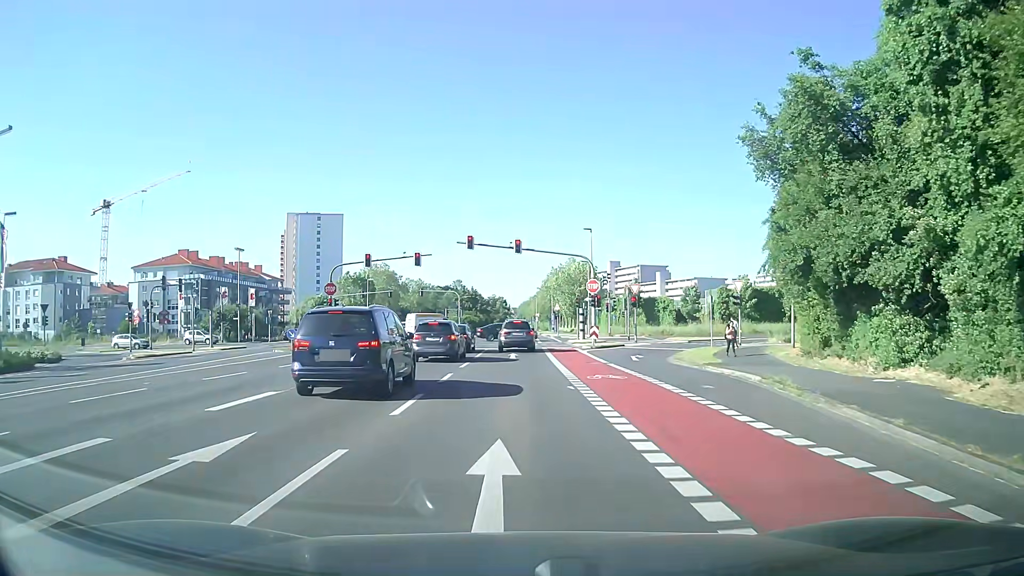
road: secondary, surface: asphalt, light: Day
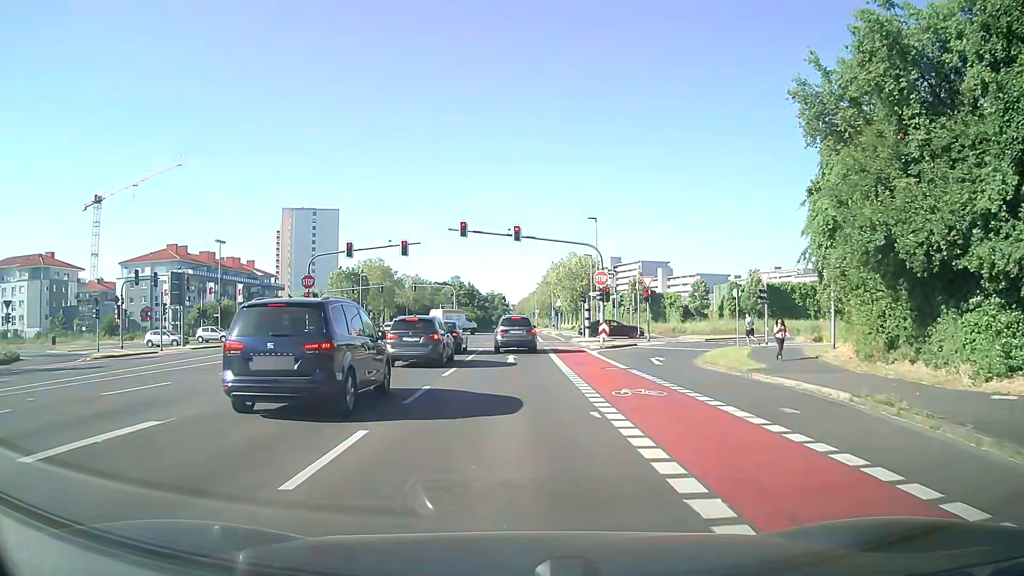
(0.0, +4.8) m; +1°
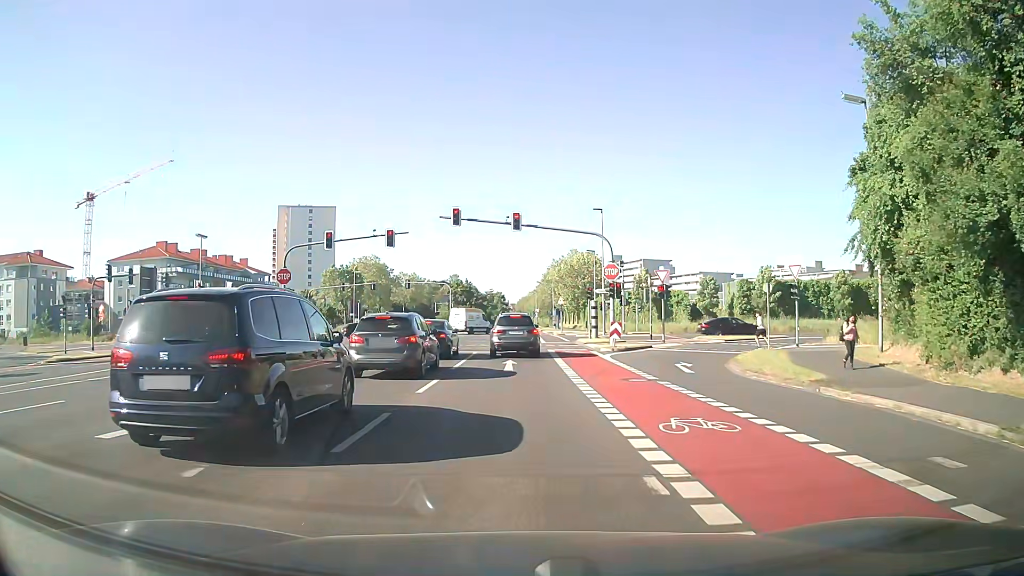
(0.0, +4.3) m; -1°
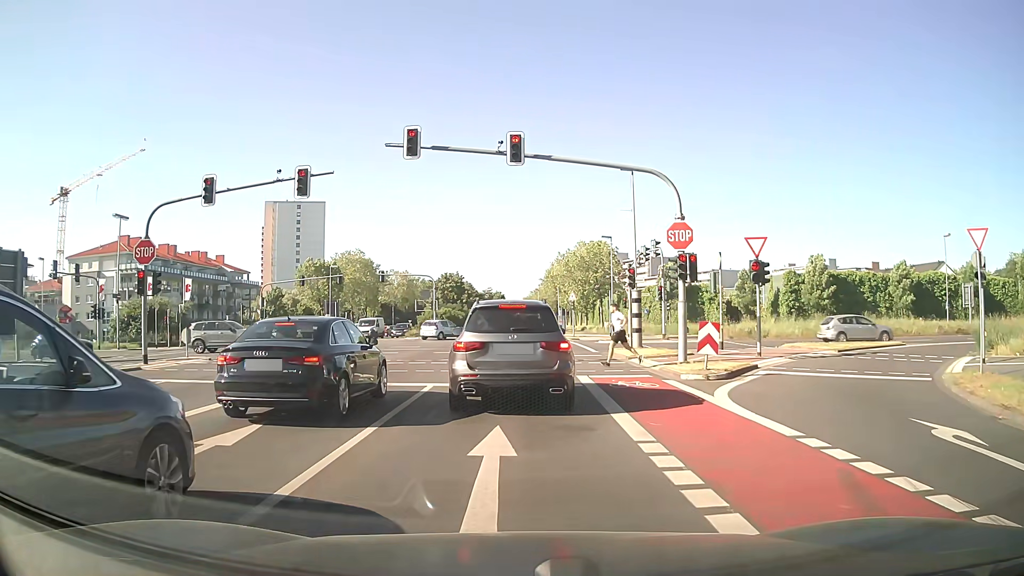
(+0.1, +14.6) m; +1°
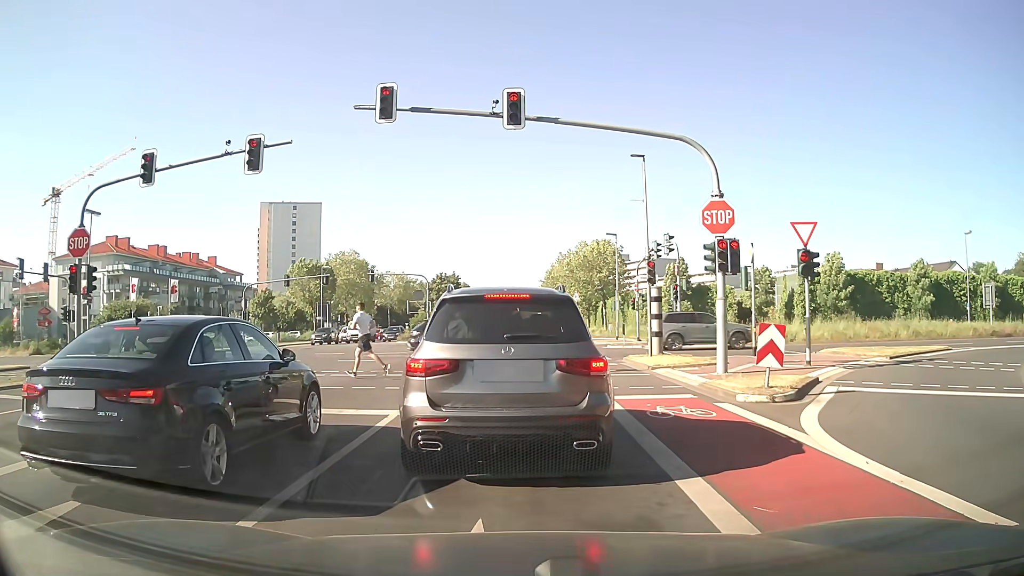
(0.0, +3.9) m; -1°
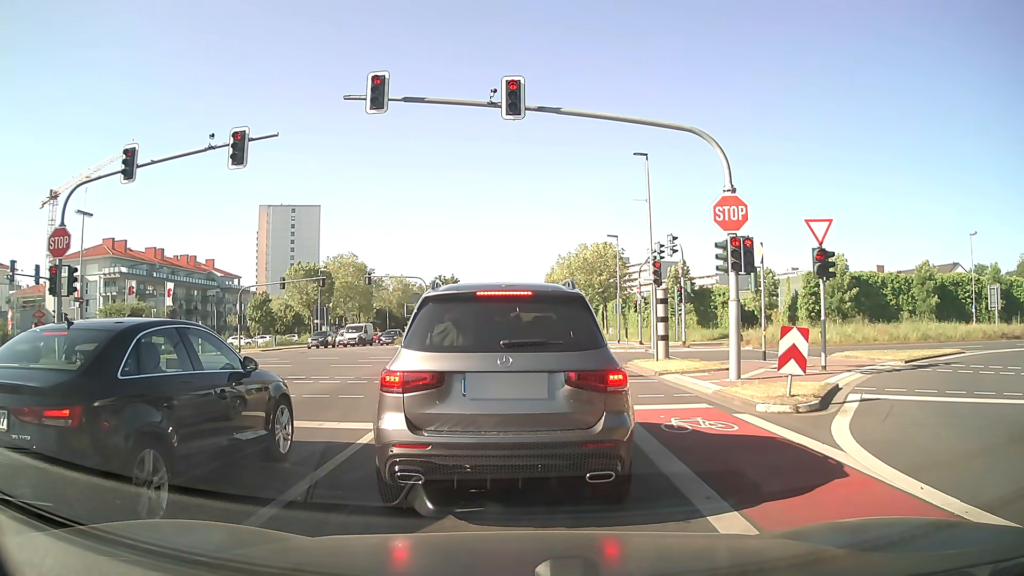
(0.0, +1.0) m; 0°
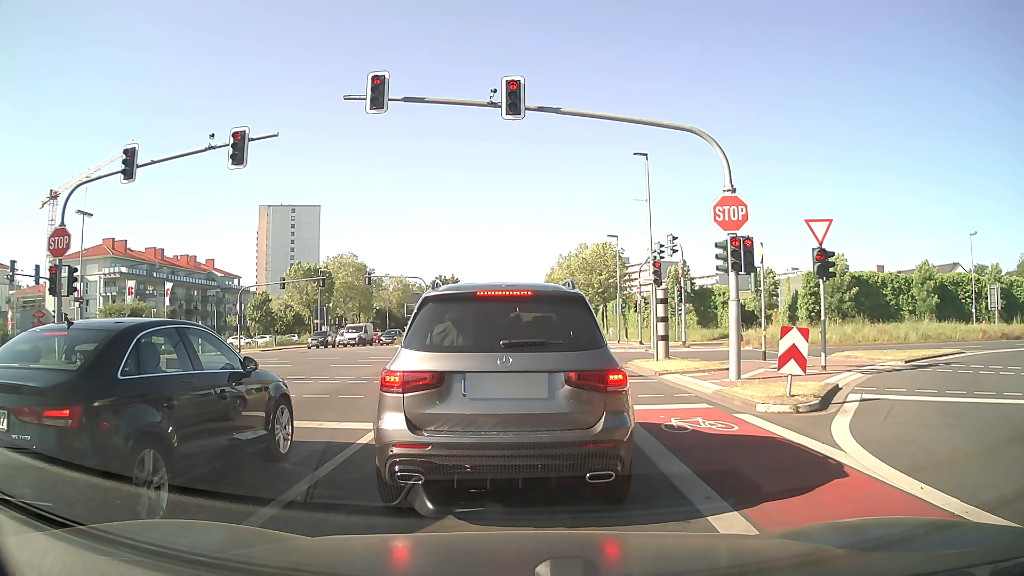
(0.0, 0.0) m; 0°
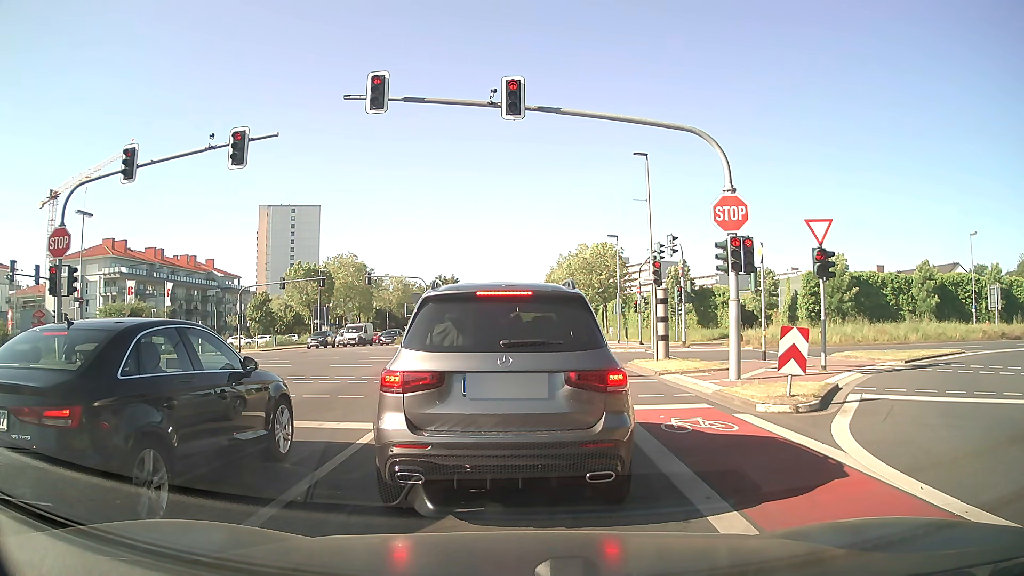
(0.0, 0.0) m; 0°
(0, +10) (0, +20) (+1, +30) (+1, +40) (+1, +50) (+1, +60) (+2, +70) (+2, +80) (+2, +90) (+2, +100) m
